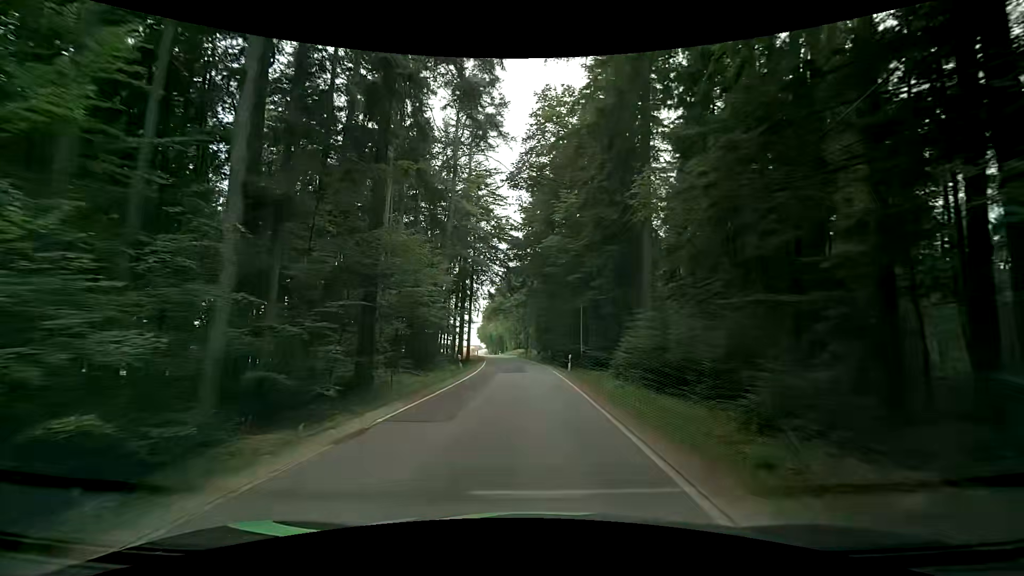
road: tertiary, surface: asphalt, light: Day
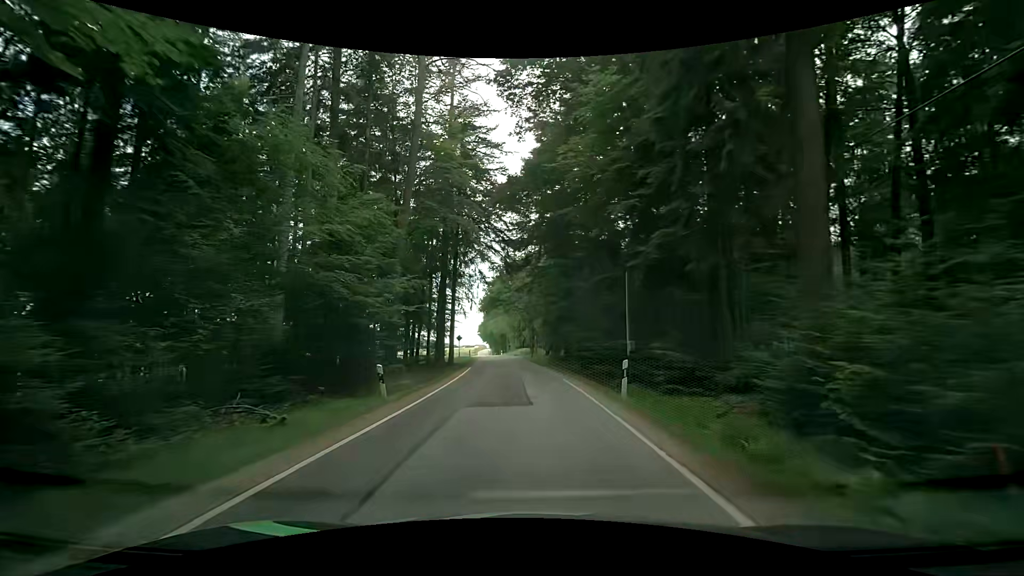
(-0.1, +15.7) m; -1°
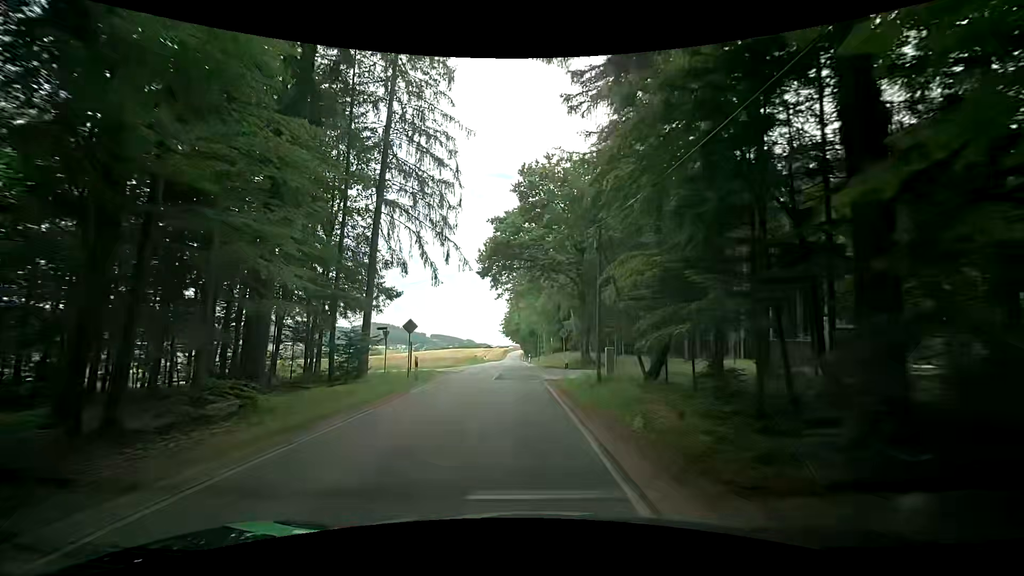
(+0.2, +38.8) m; -2°
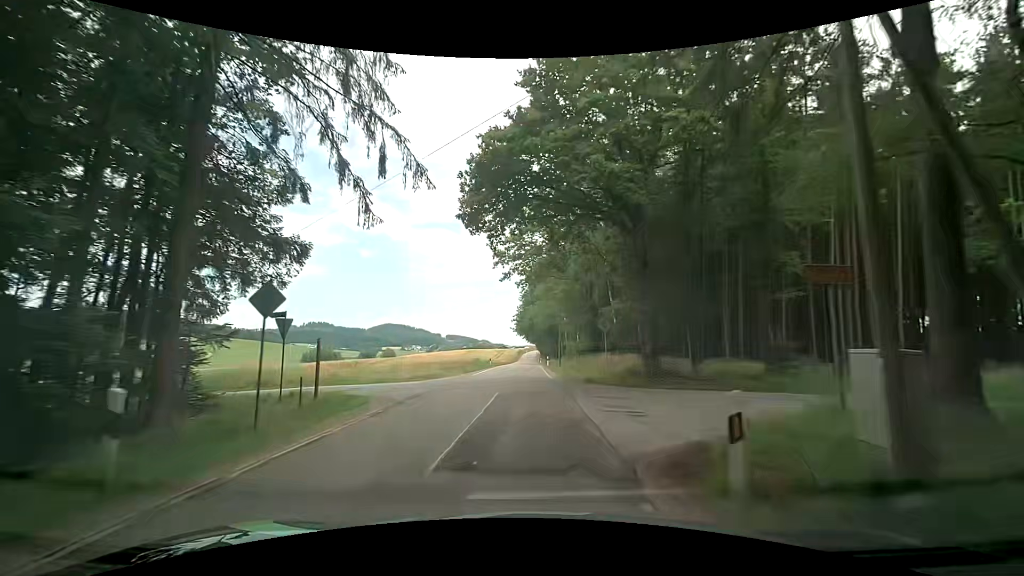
(-0.5, +15.4) m; -5°
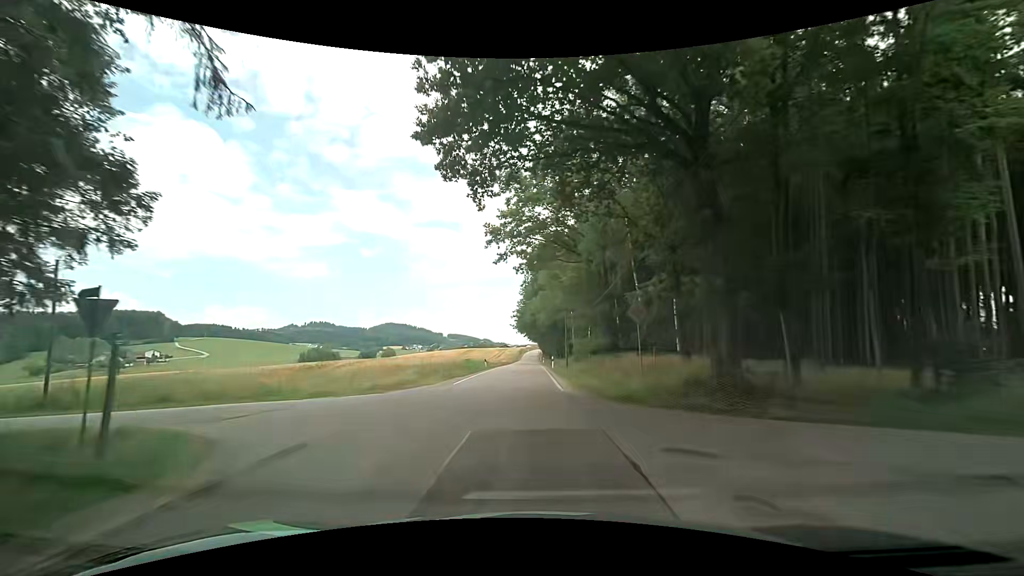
(0.0, +7.7) m; 0°
